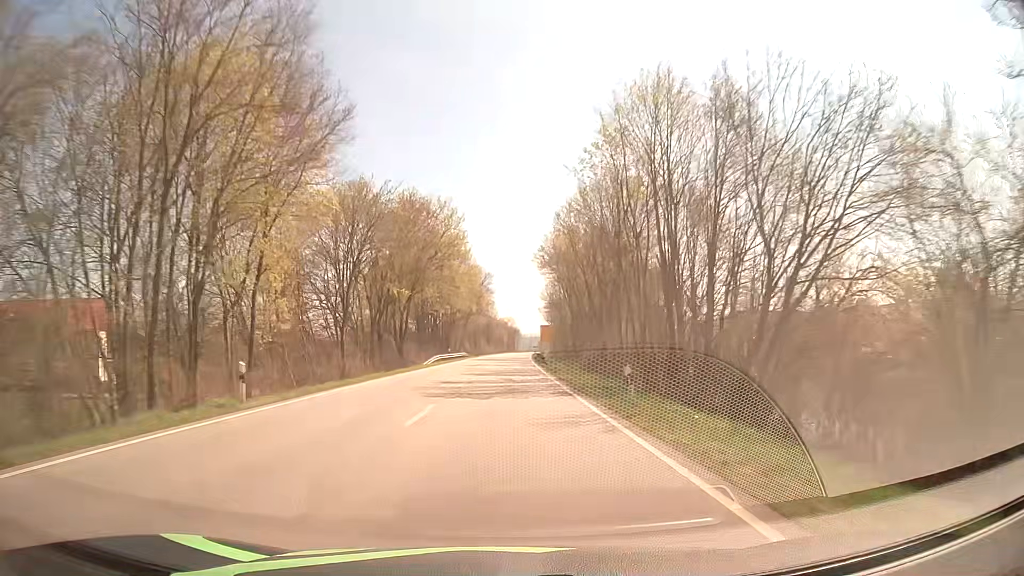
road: secondary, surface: asphalt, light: Day
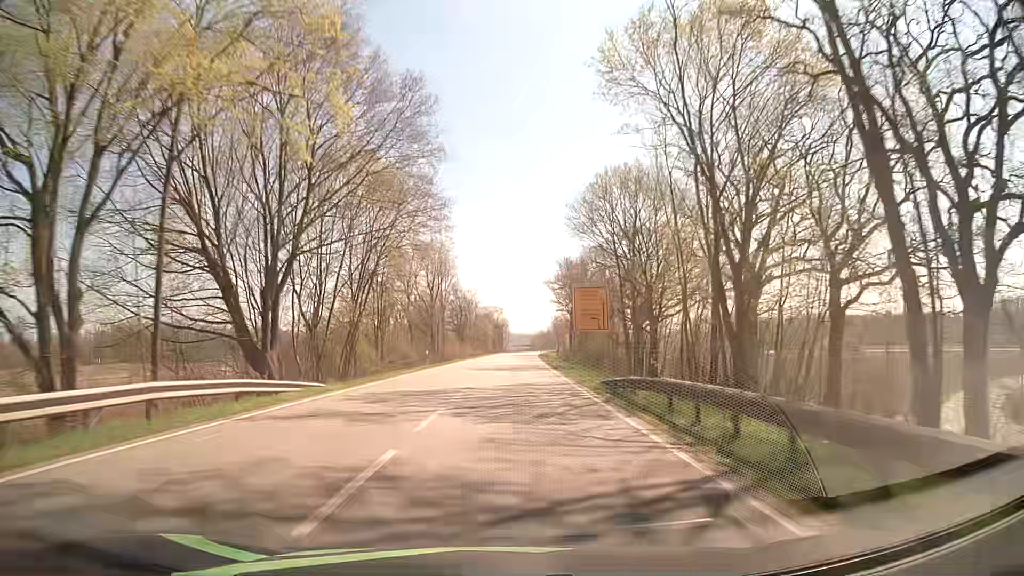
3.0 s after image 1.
(+0.4, +72.6) m; +1°
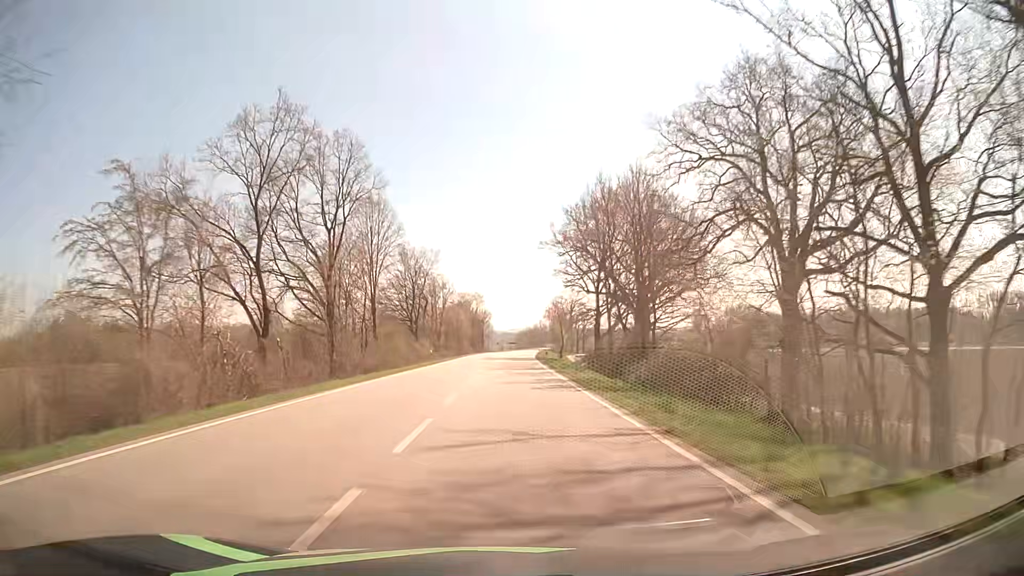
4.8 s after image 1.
(+0.4, +44.5) m; +1°
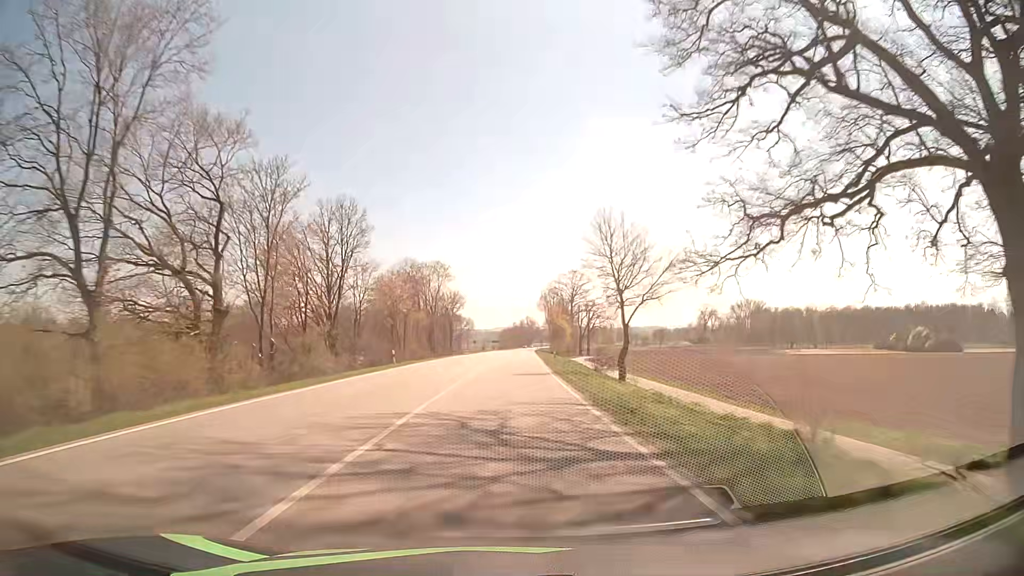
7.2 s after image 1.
(+0.8, +59.9) m; +1°
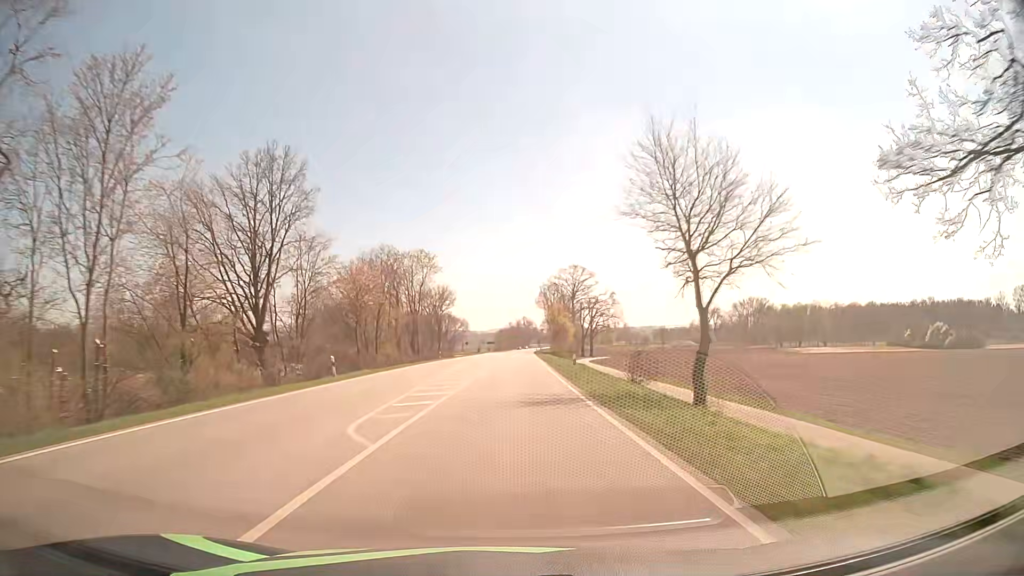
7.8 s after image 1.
(+0.1, +14.9) m; 0°
(0, +10) (0, +20) (0, +30) (+1, +40) (+1, +50) (+1, +60) (+1, +70) (+2, +80) (+2, +90) (+2, +100) m
